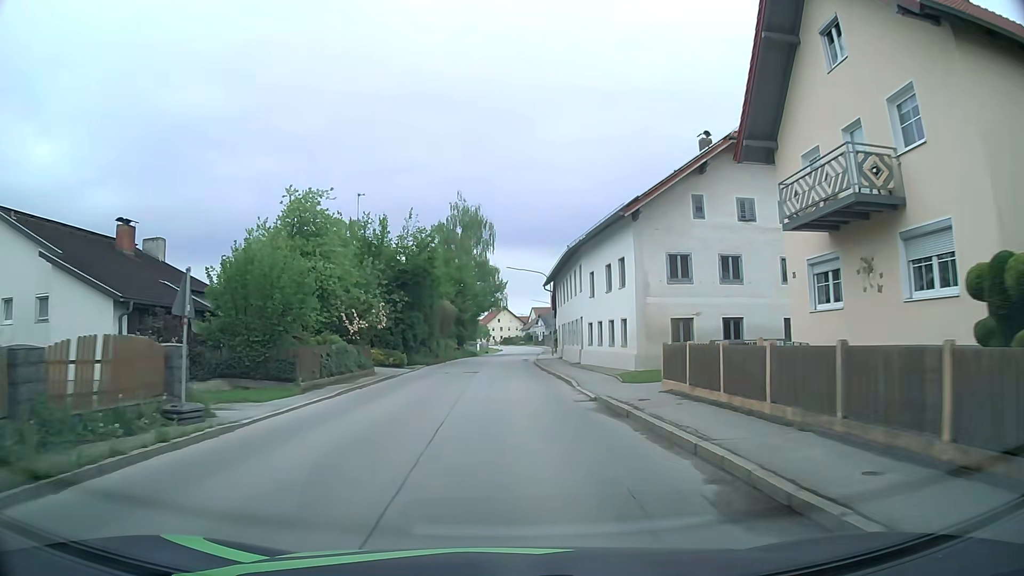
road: secondary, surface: asphalt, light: Day
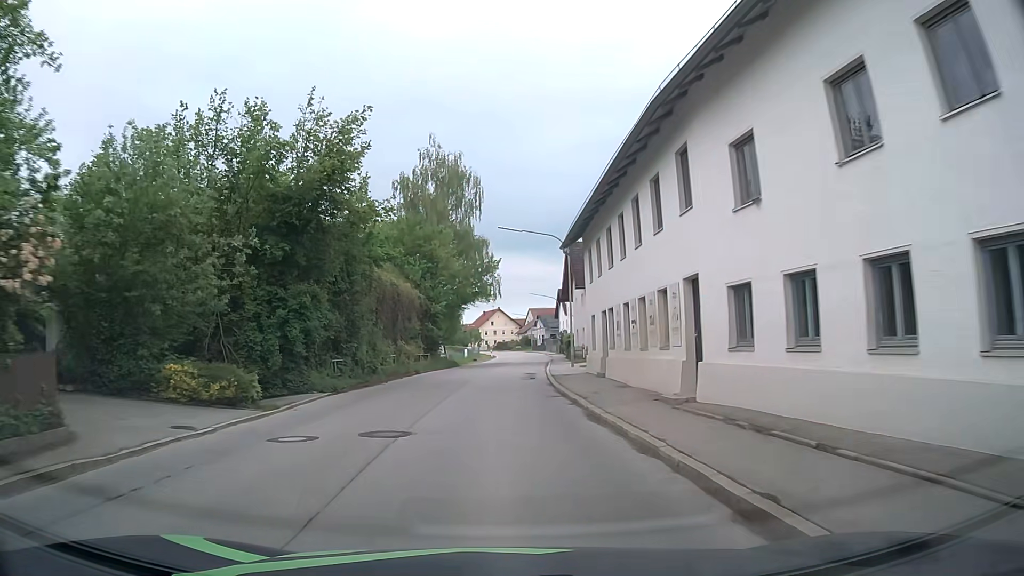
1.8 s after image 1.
(0.0, +21.2) m; 0°
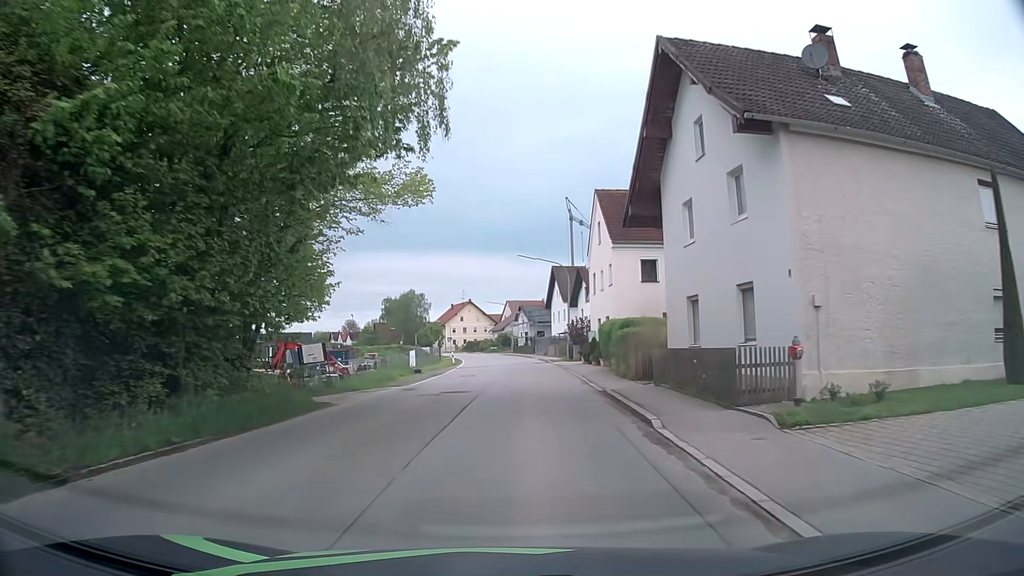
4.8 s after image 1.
(+0.1, +35.6) m; +2°
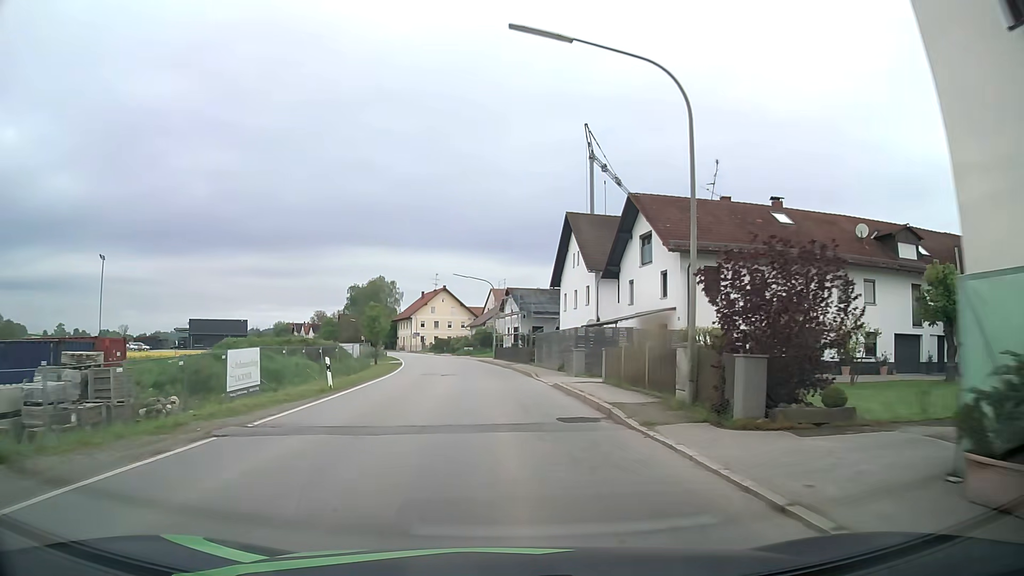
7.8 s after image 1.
(+0.8, +36.0) m; +1°
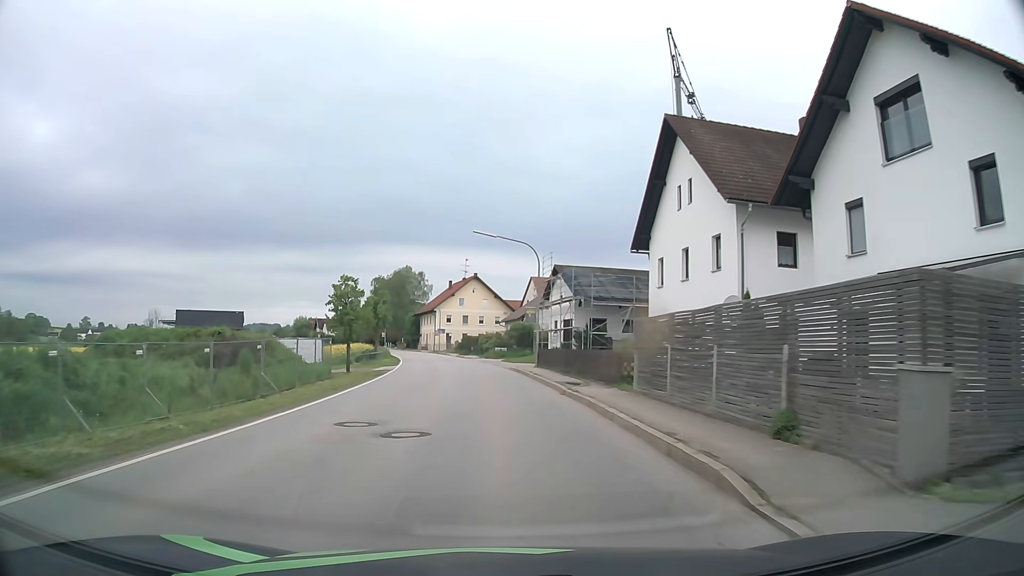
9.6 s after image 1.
(-0.4, +21.9) m; -3°
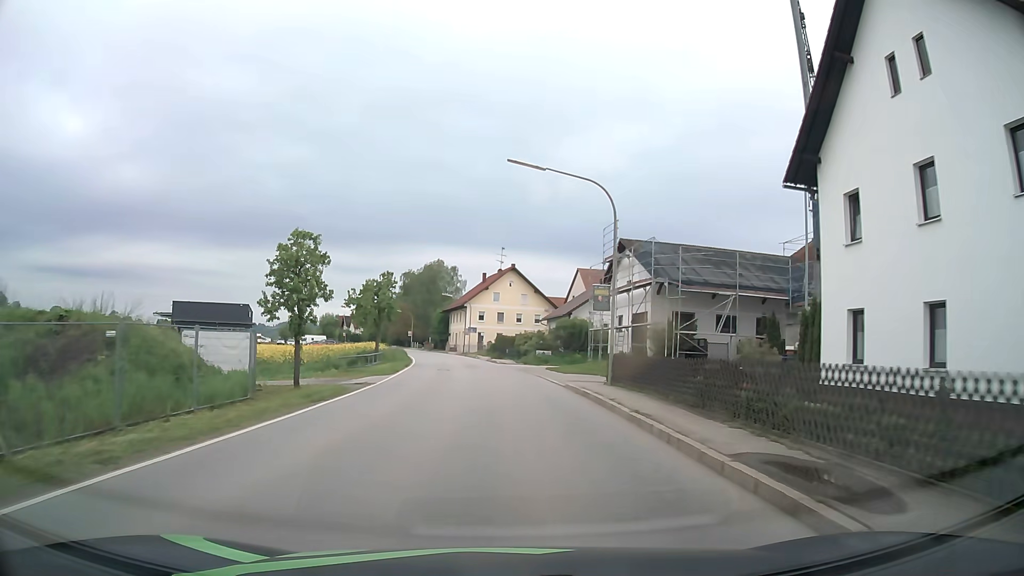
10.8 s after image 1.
(-0.6, +14.9) m; -4°
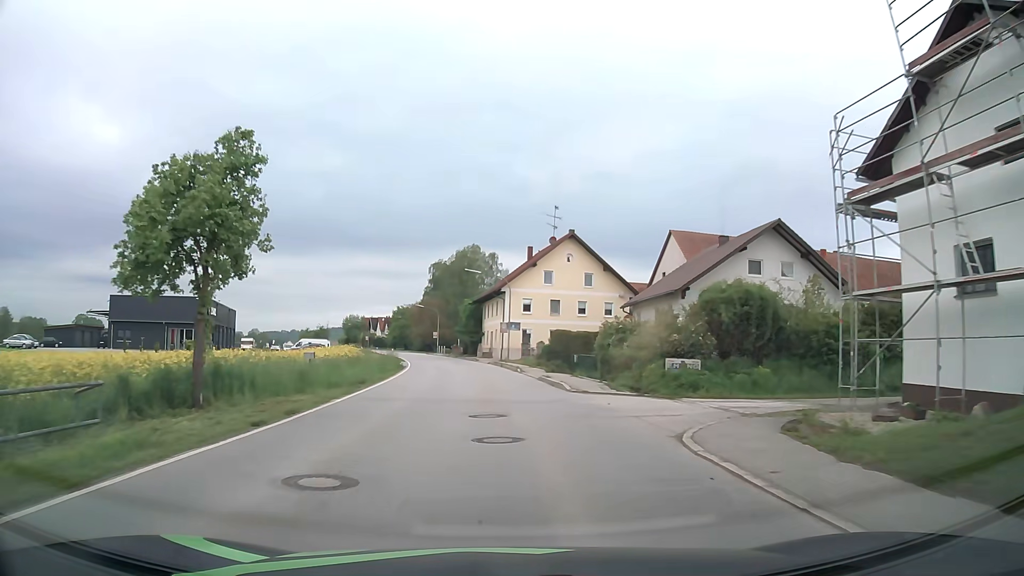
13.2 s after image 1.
(-0.6, +30.5) m; -3°
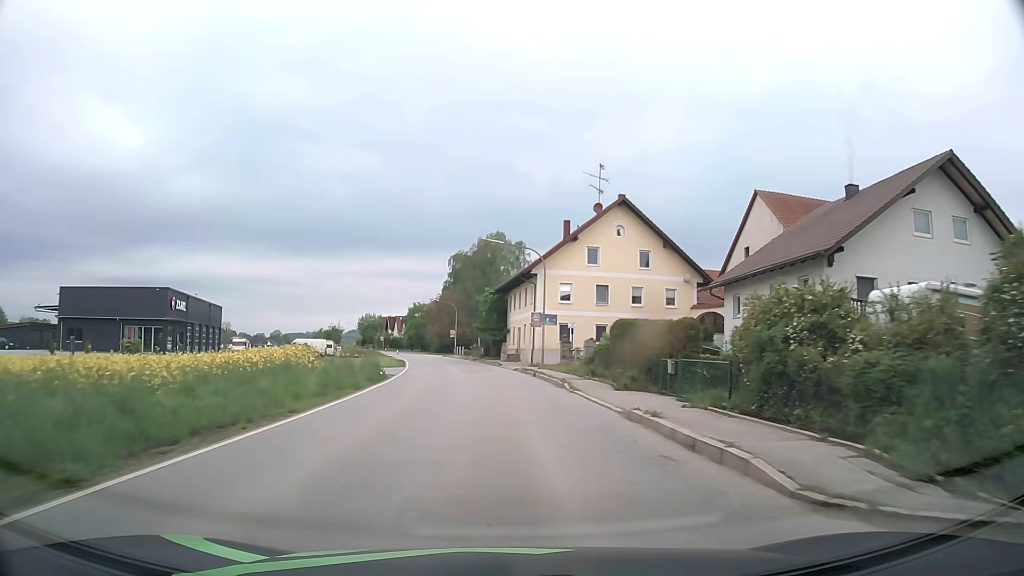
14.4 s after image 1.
(-0.3, +15.6) m; -1°
(0, +10) (-1, +20) (-1, +30) (-2, +40) (-4, +50) (-5, +60) (-7, +70) (-9, +79) (-11, +89) (-14, +99) m
